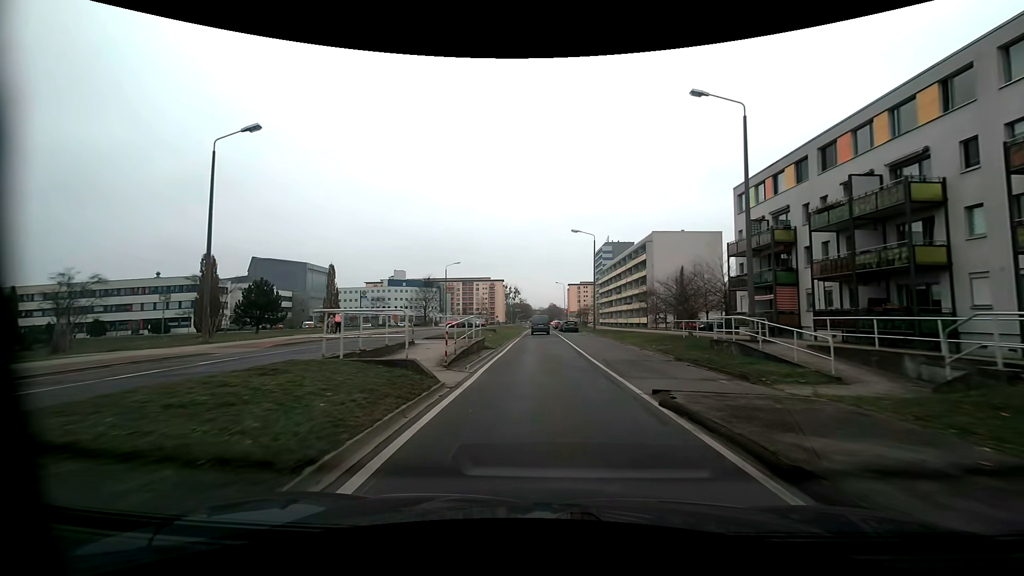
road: tertiary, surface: asphalt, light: Day
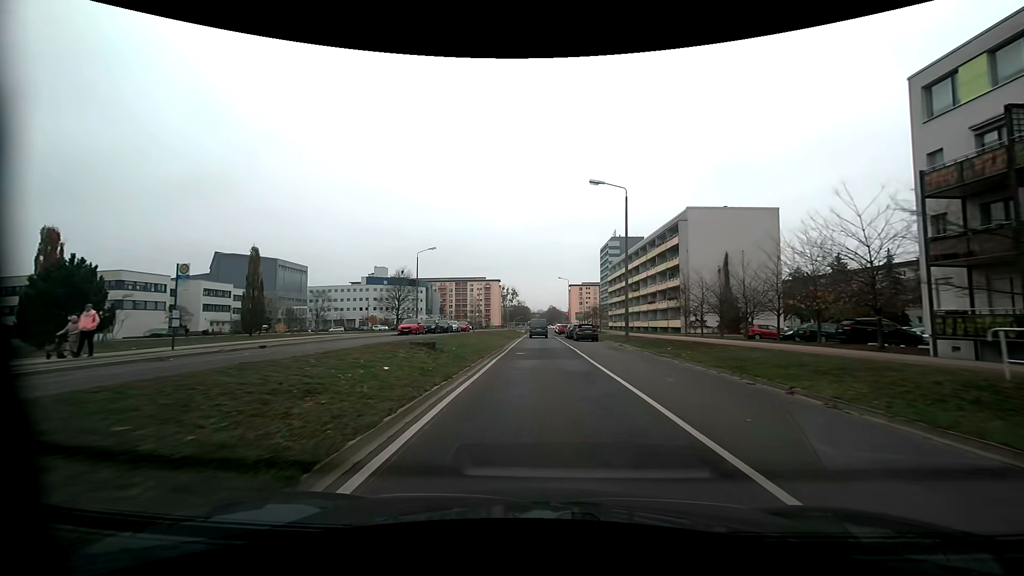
(-0.1, +21.1) m; 0°
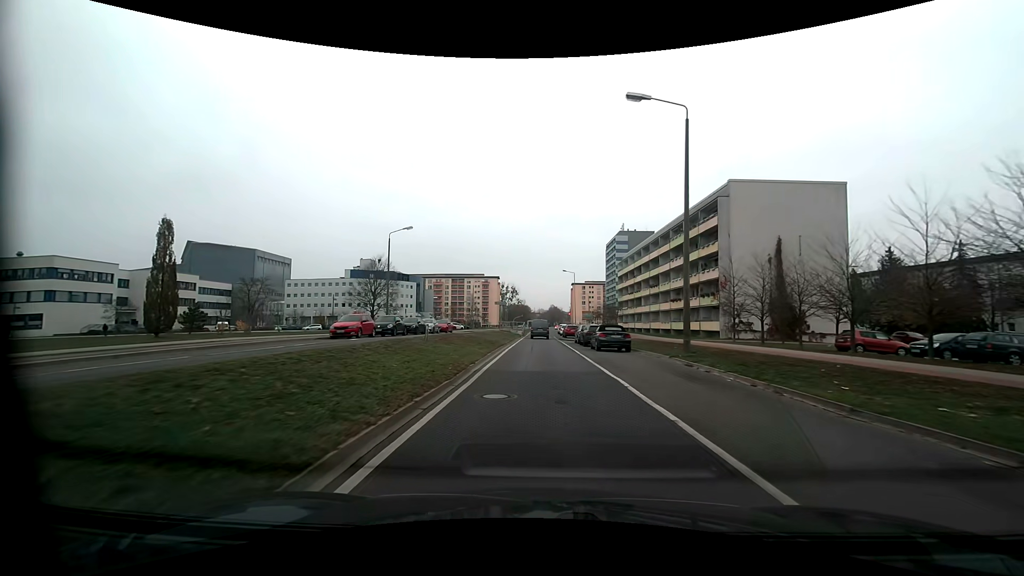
(+0.1, +14.0) m; 0°
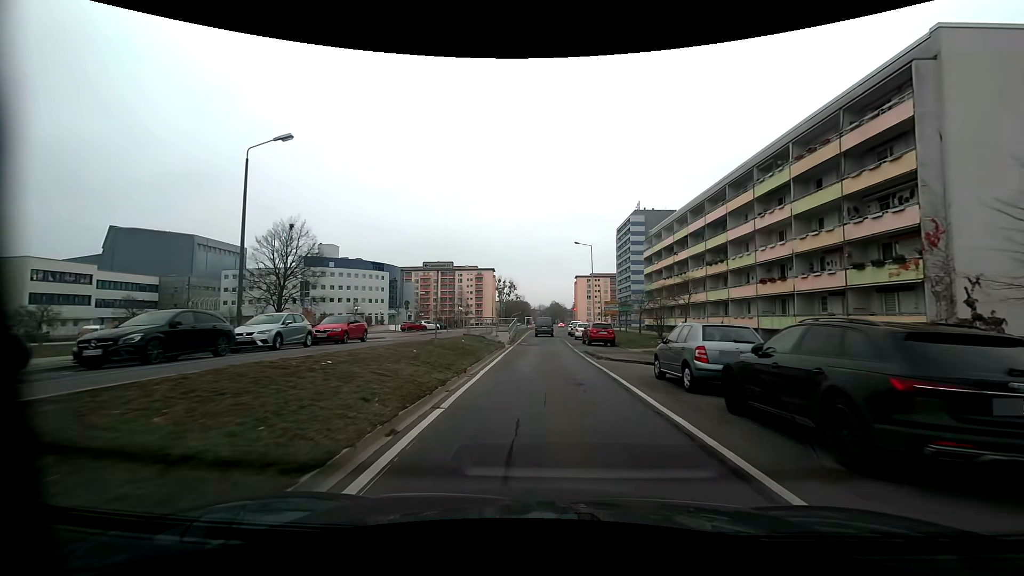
(-0.1, +27.7) m; 0°
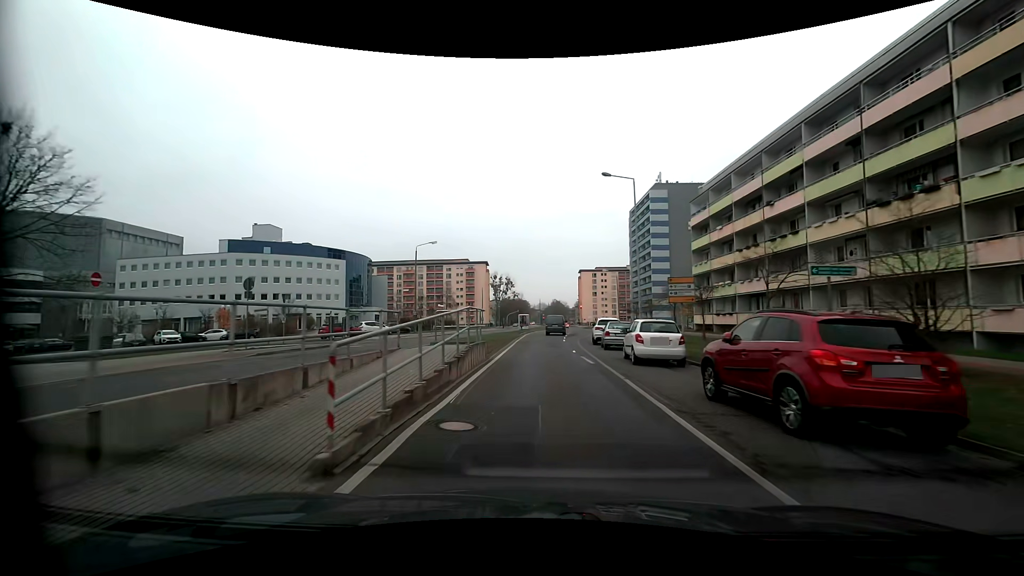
(+0.1, +27.3) m; 0°
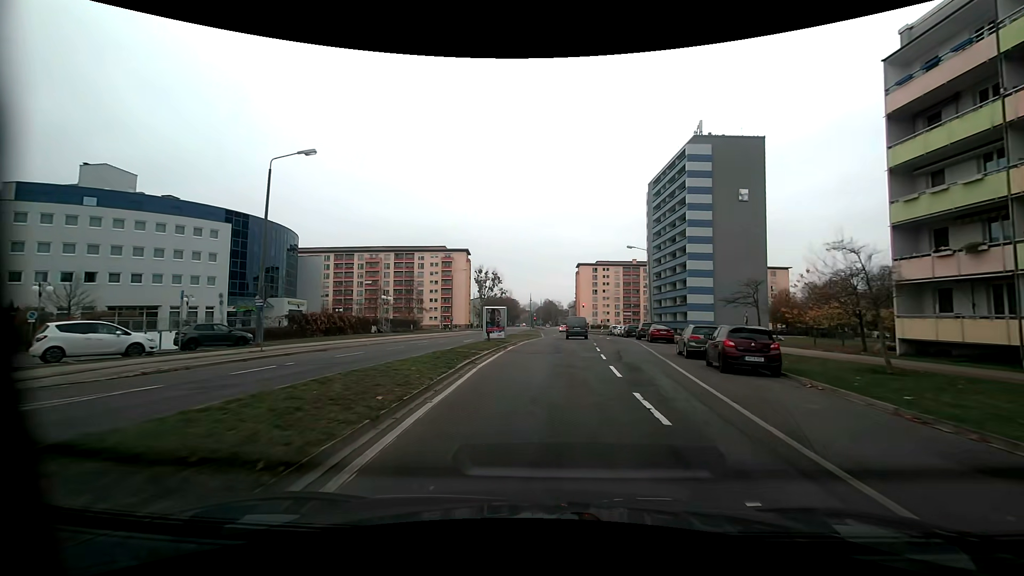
(+0.1, +33.8) m; 0°
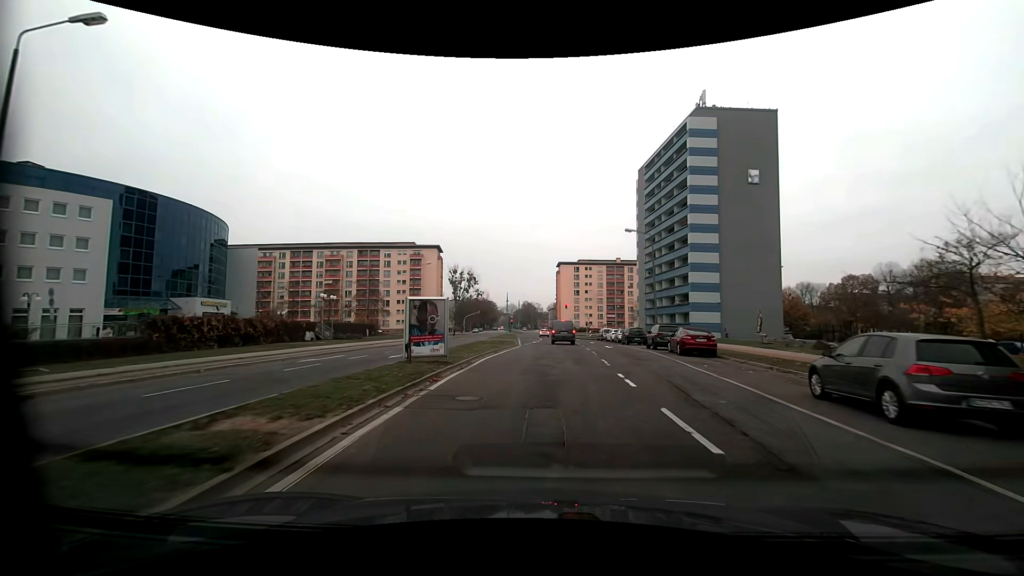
(+0.4, +13.6) m; +3°
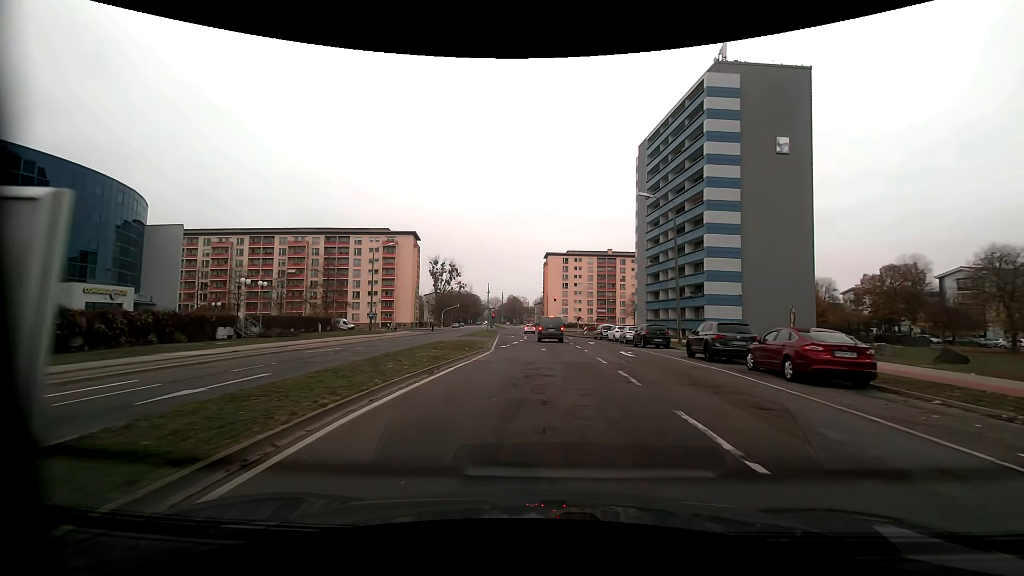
(+0.1, +12.6) m; +1°
(0, +10) (0, +20) (+1, +30) (+1, +40) (+1, +50) (0, +60) (0, +70) (-1, +80) (-2, +90) (-2, +100) m
